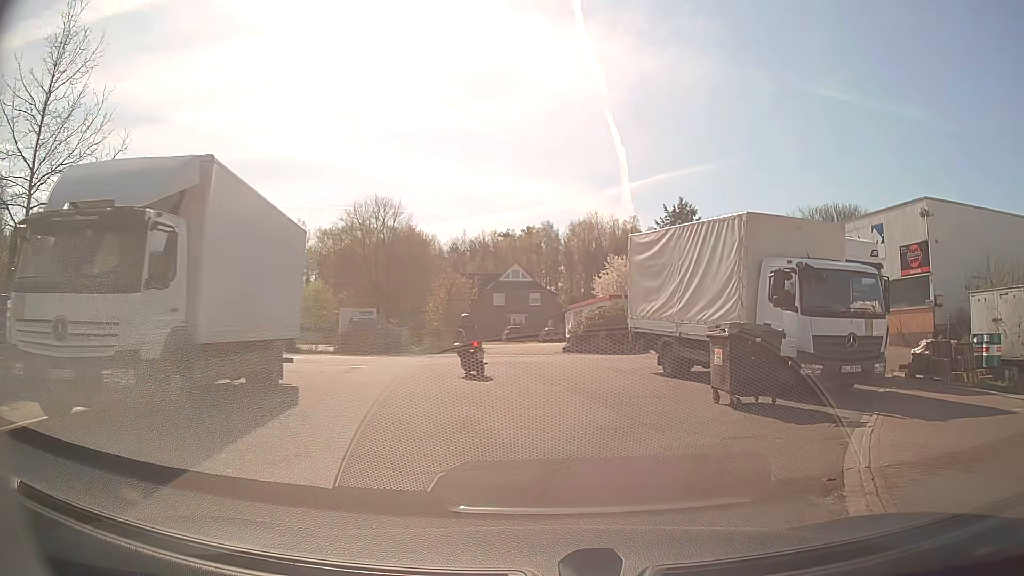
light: Day
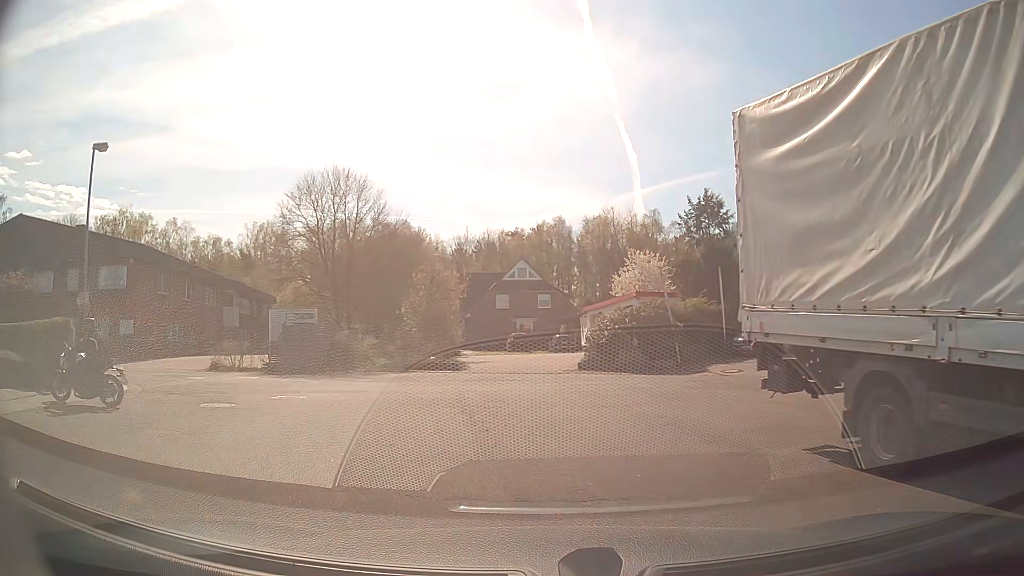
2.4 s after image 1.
(+0.6, +11.0) m; -3°
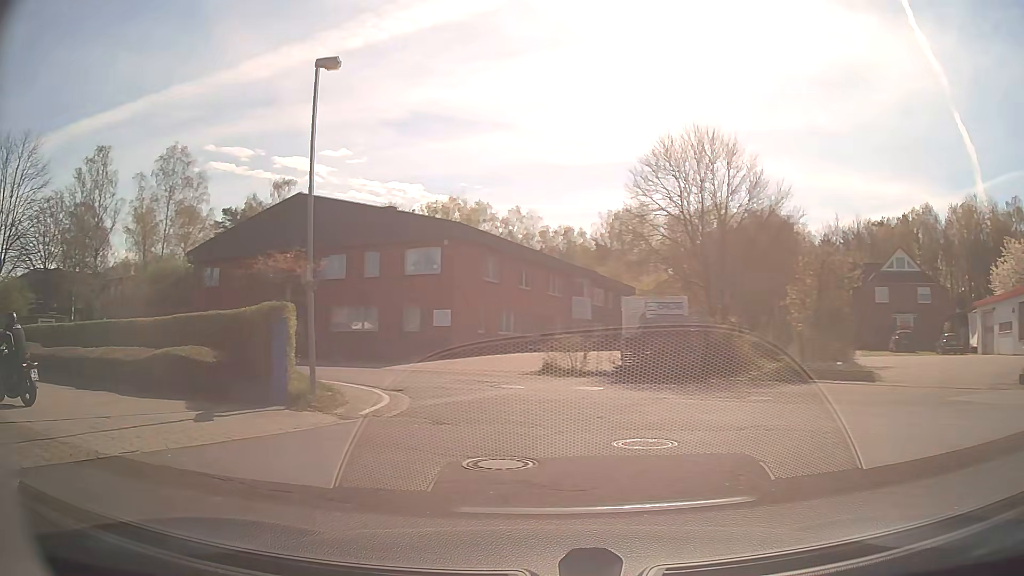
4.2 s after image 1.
(-1.0, +6.6) m; -28°
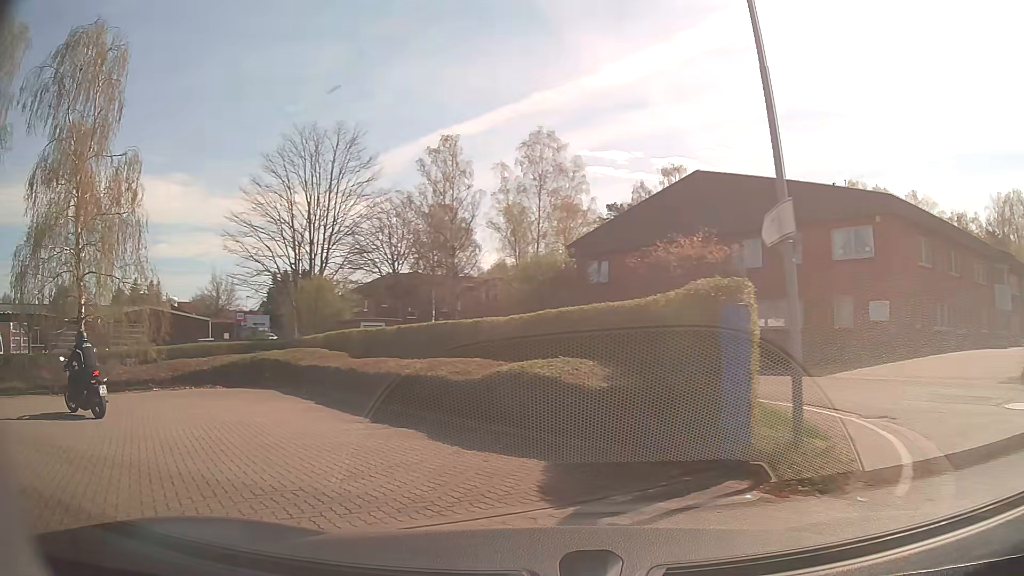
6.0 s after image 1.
(-1.6, +5.6) m; -32°
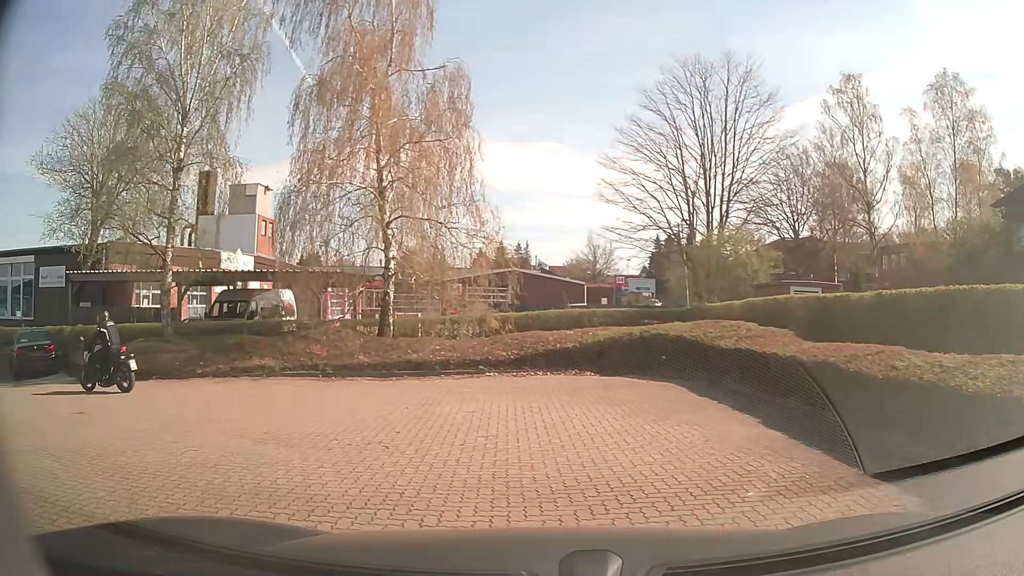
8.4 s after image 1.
(-2.1, +6.2) m; -34°
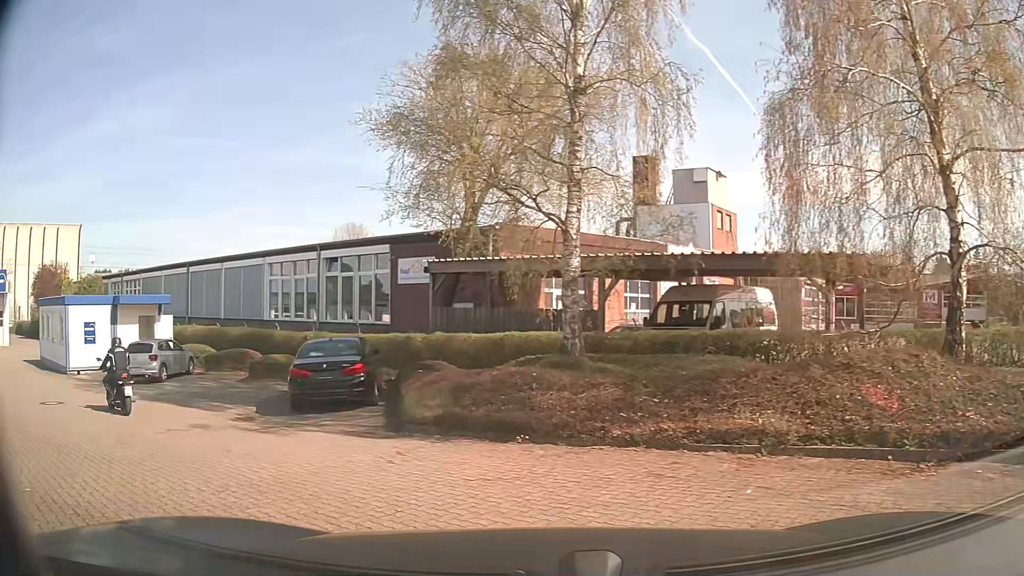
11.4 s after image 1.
(-2.8, +8.3) m; -35°
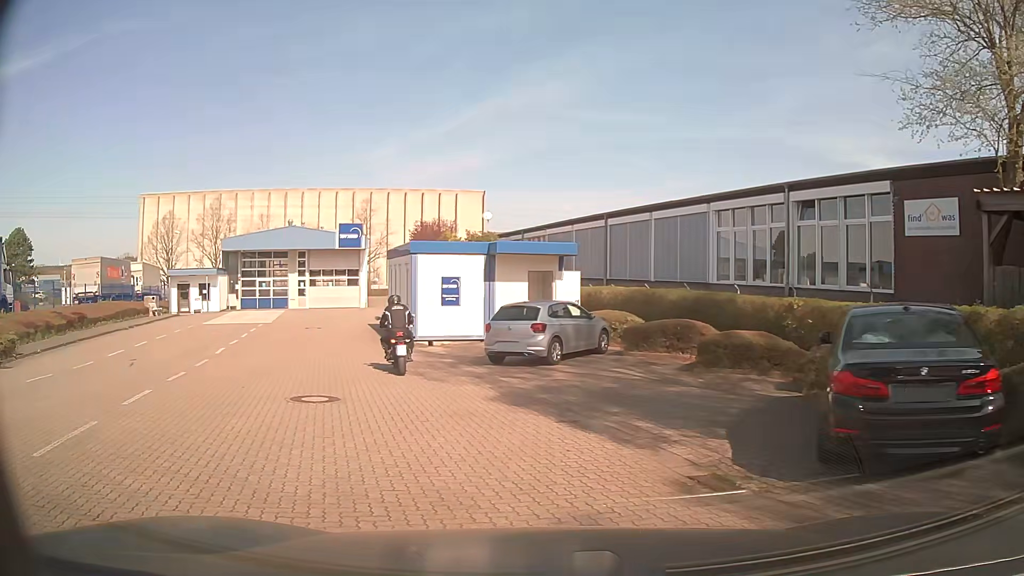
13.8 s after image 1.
(-3.2, +7.5) m; -38°
